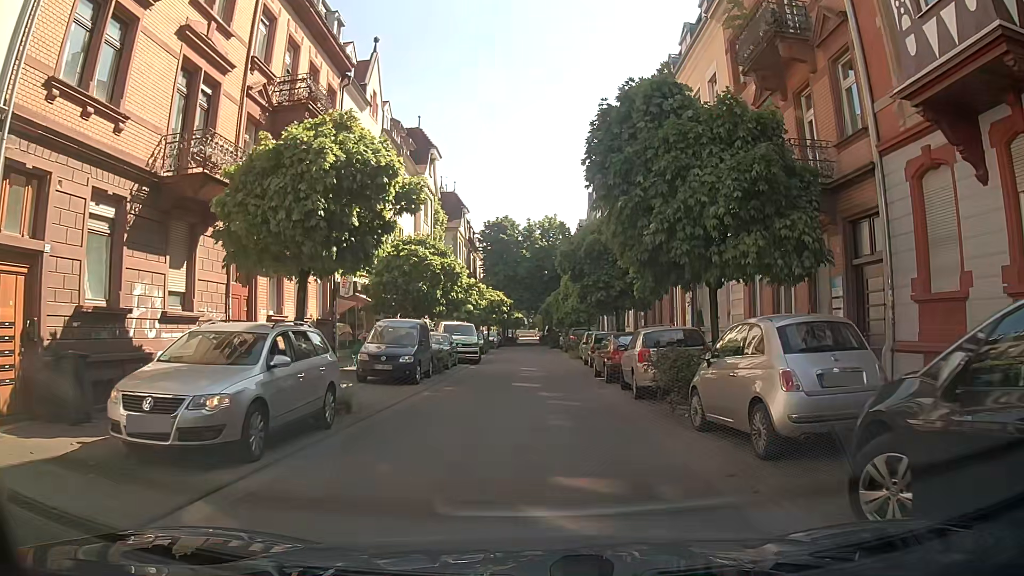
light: Day
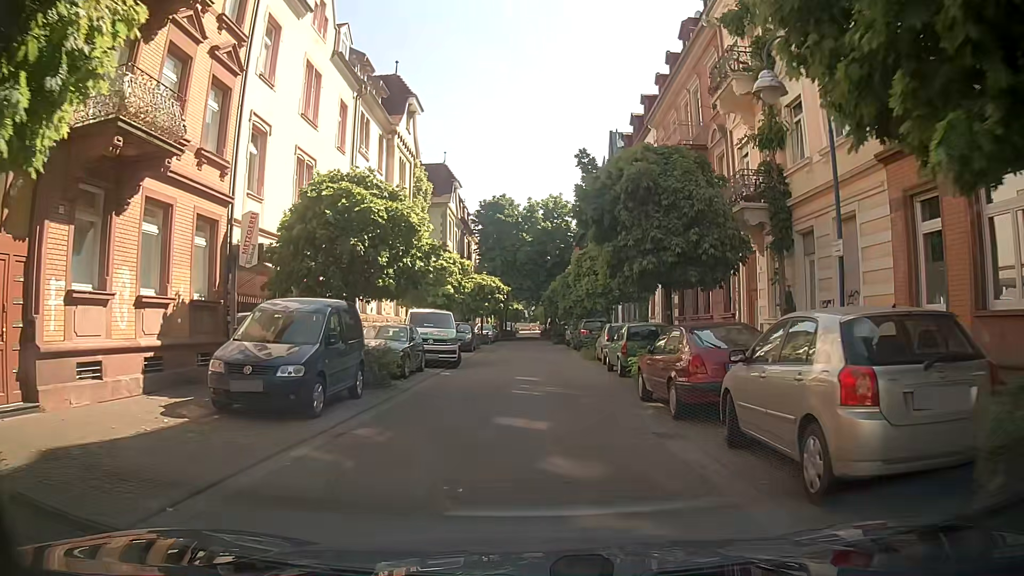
(-0.2, +9.2) m; 0°
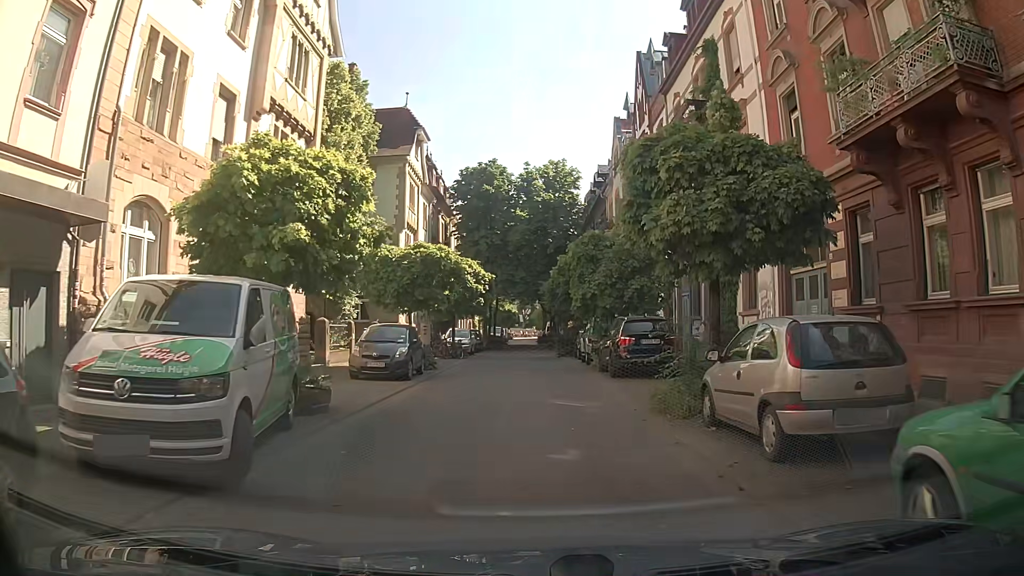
(-0.3, +17.1) m; +1°
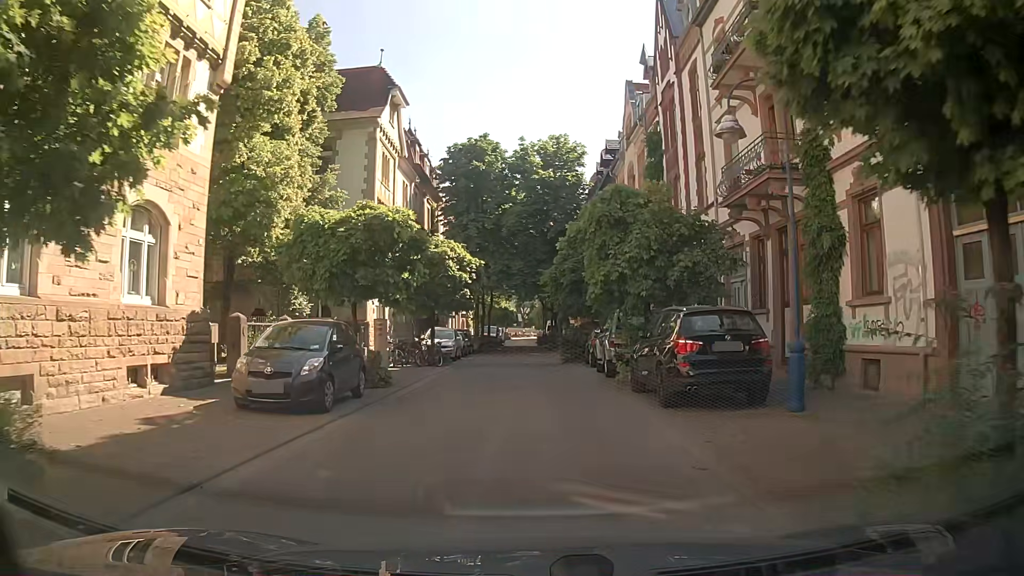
(-0.2, +7.4) m; -2°
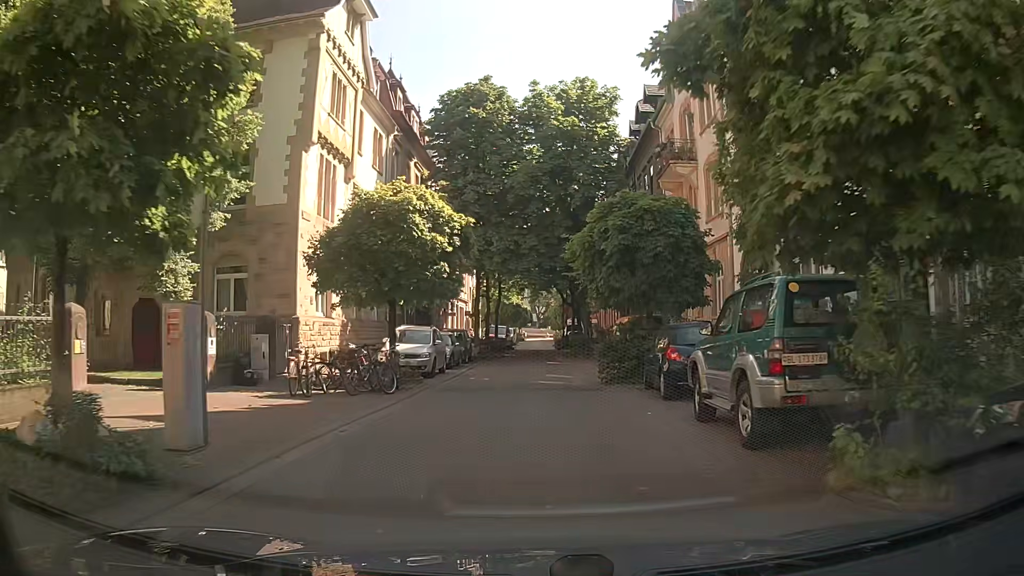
(+0.1, +11.5) m; 0°
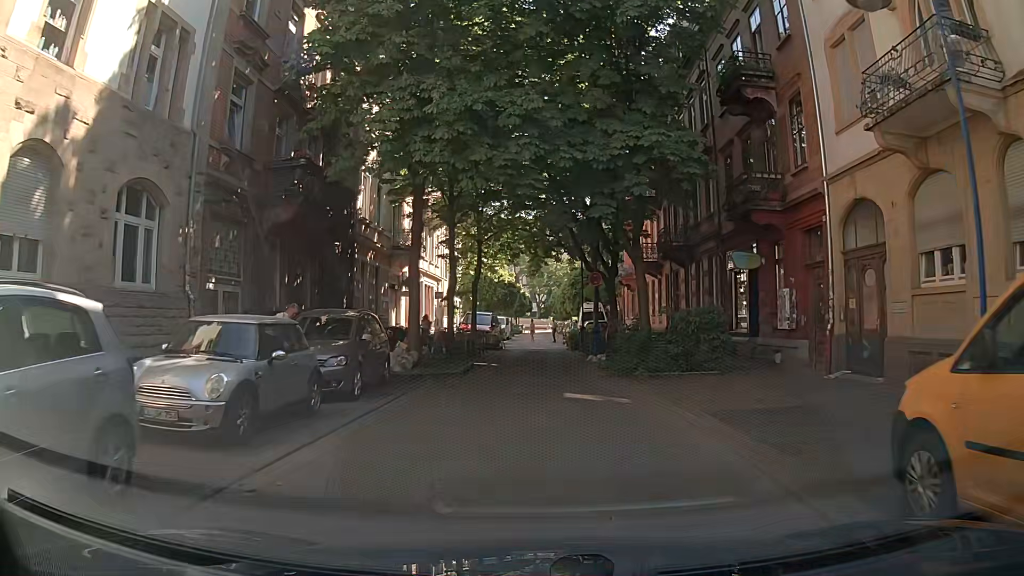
(+0.1, +19.3) m; 0°
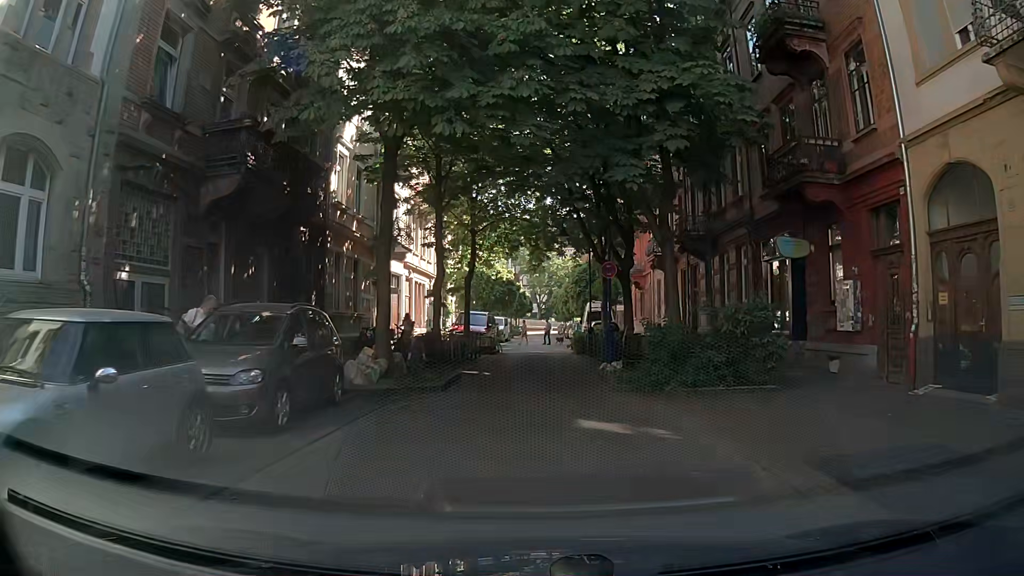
(0.0, +3.7) m; +1°
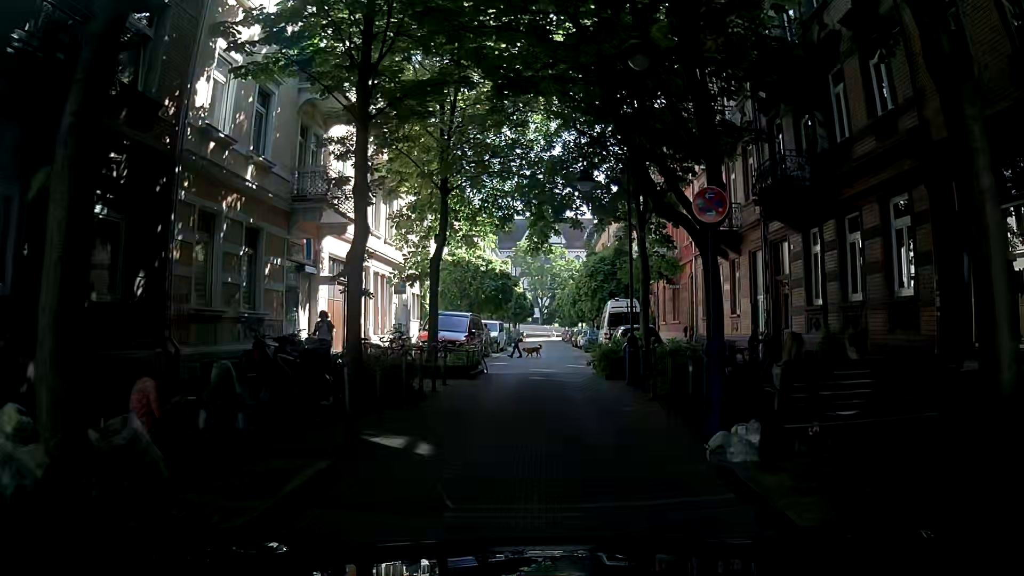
(0.0, +10.1) m; 0°
